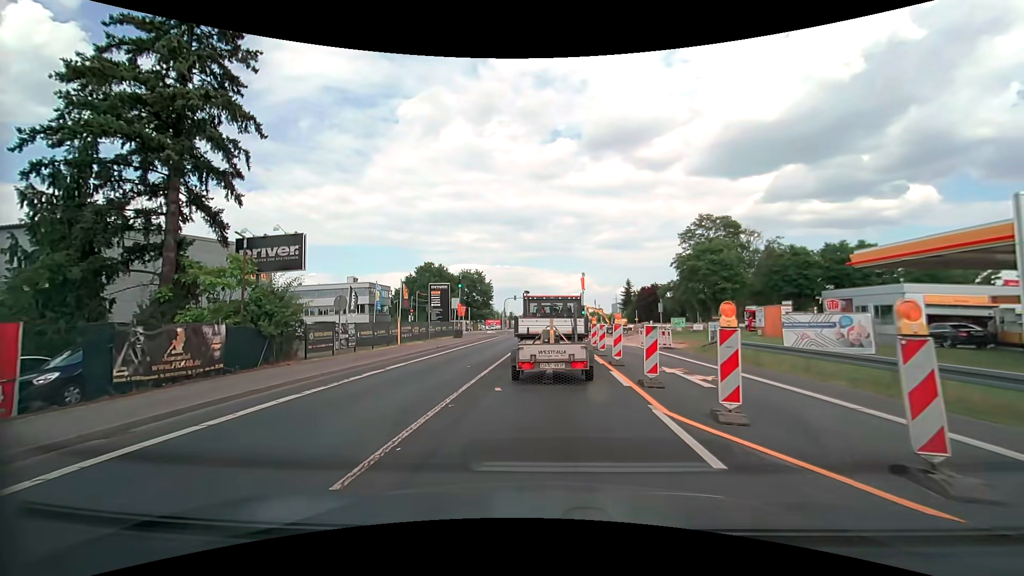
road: secondary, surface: asphalt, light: Day
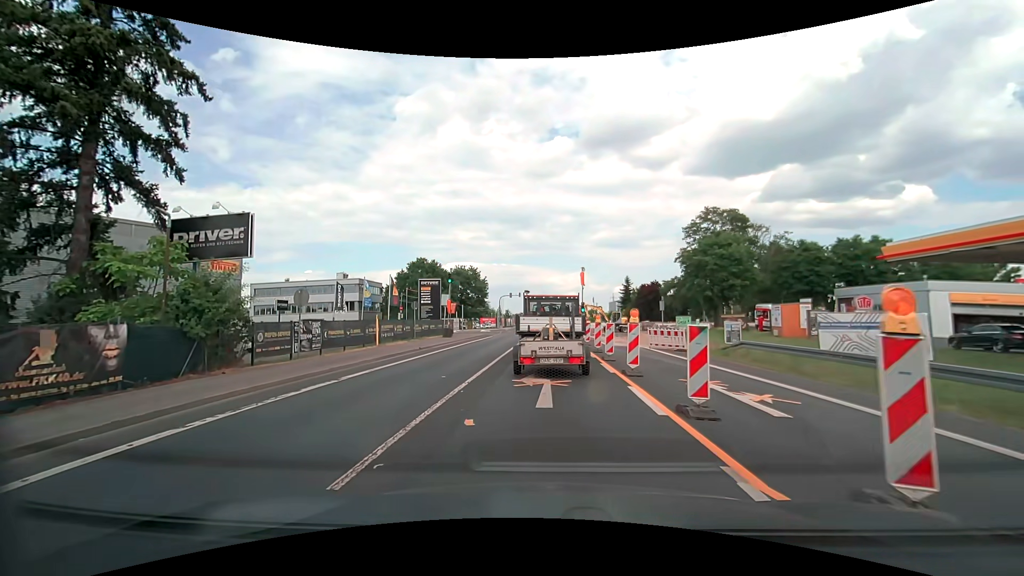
(0.0, +3.5) m; 0°
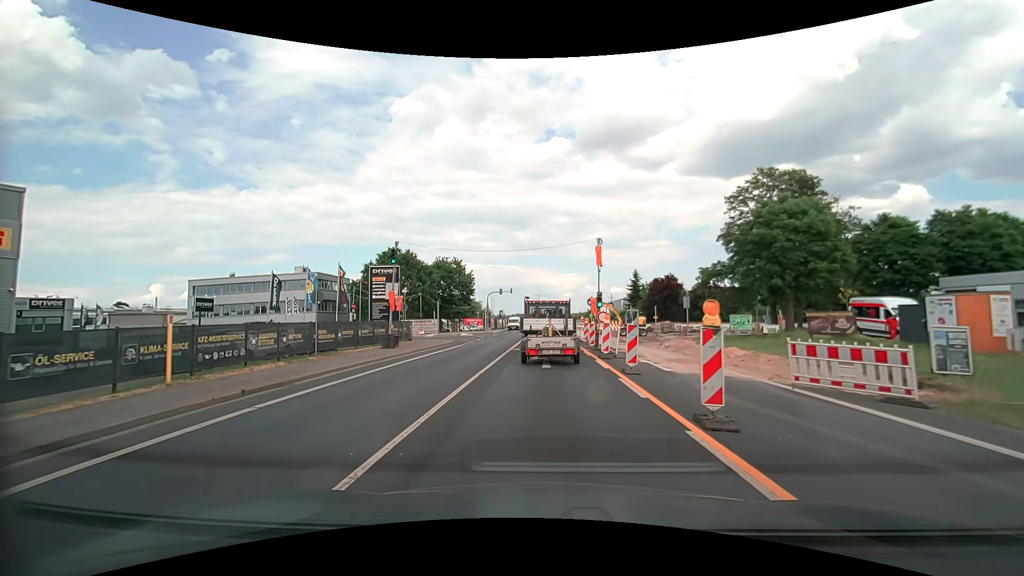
(+0.1, +15.7) m; +1°
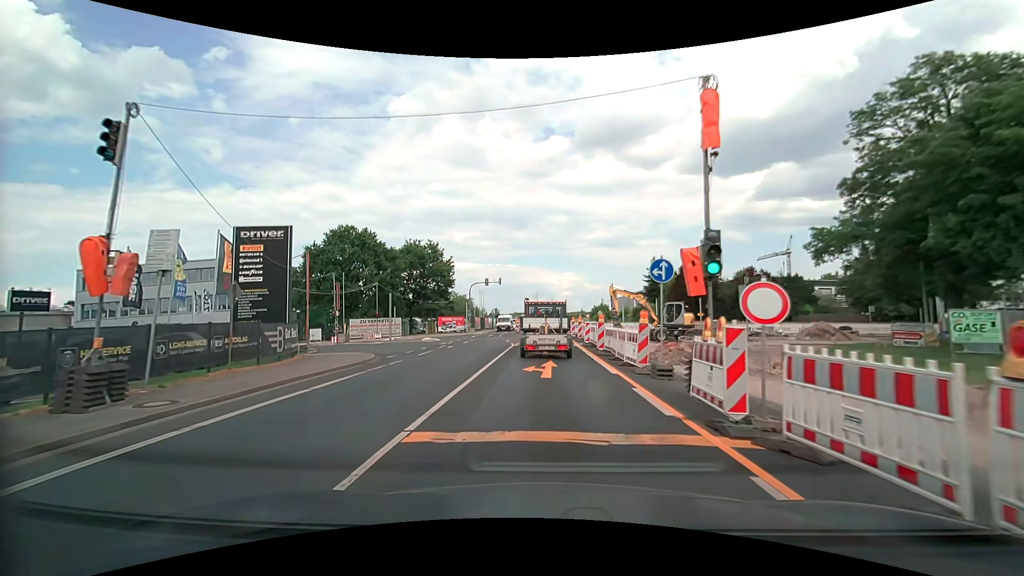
(0.0, +19.0) m; 0°
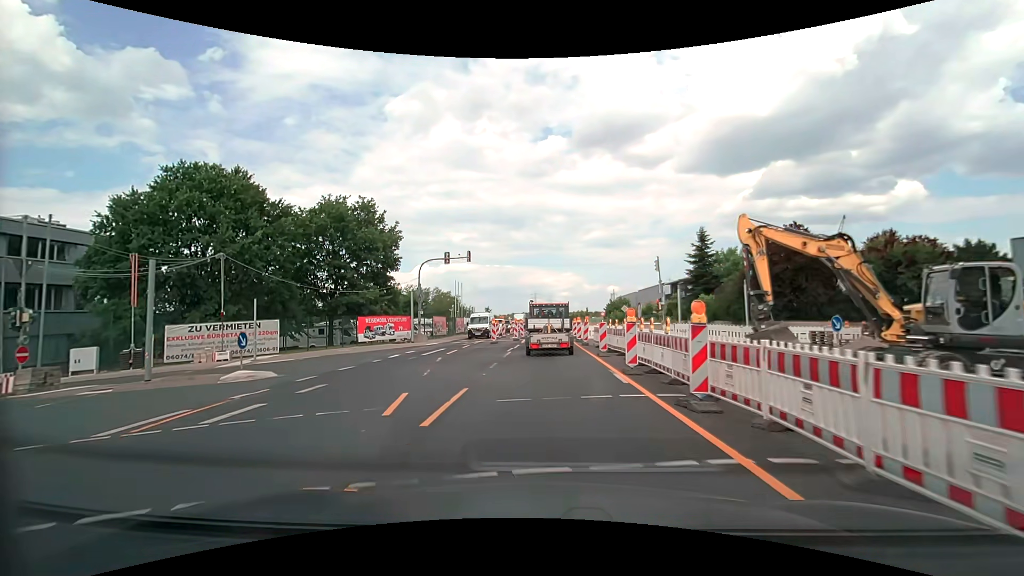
(+0.2, +26.6) m; 0°
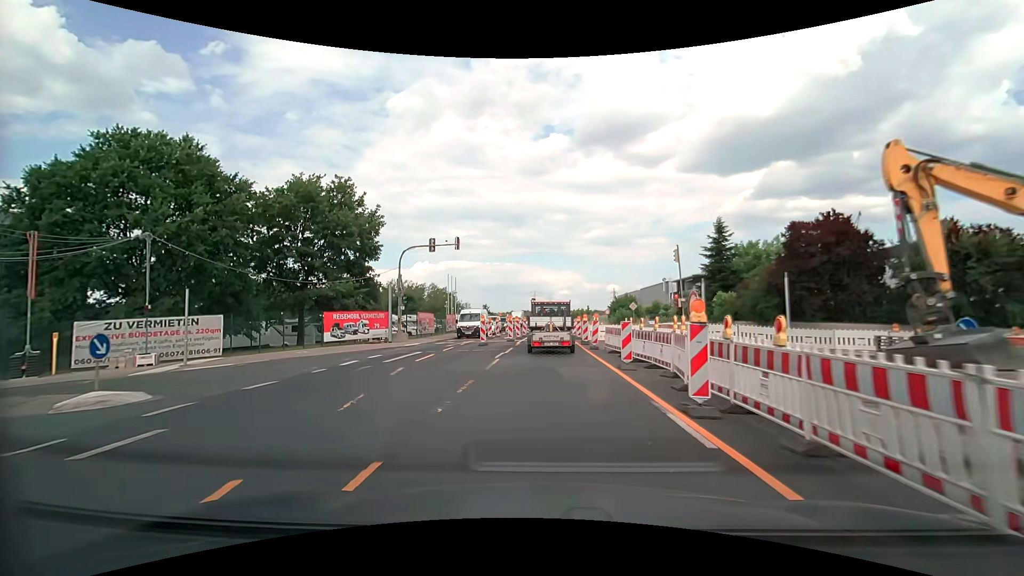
(0.0, +5.5) m; 0°
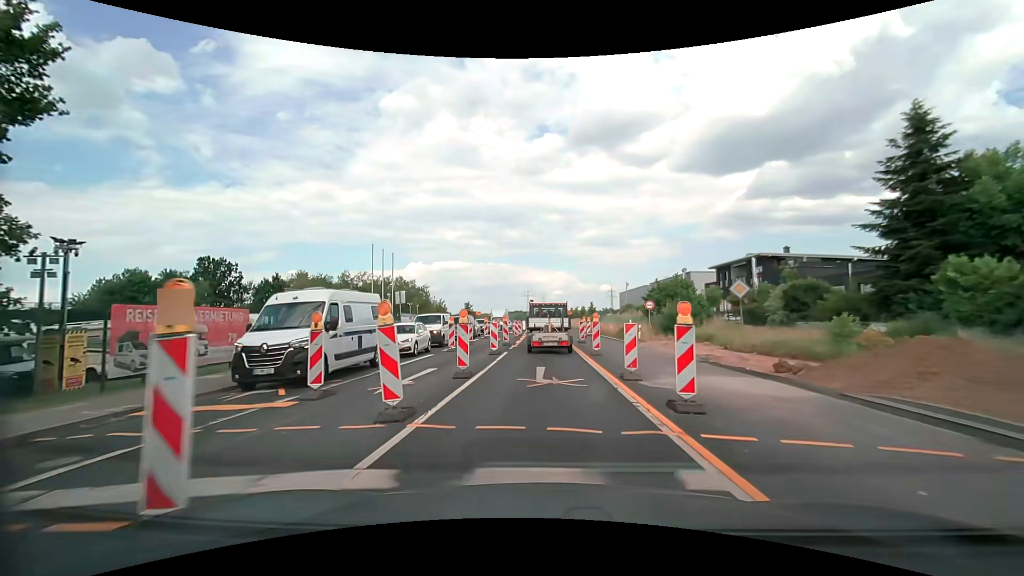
(+0.3, +28.7) m; +1°
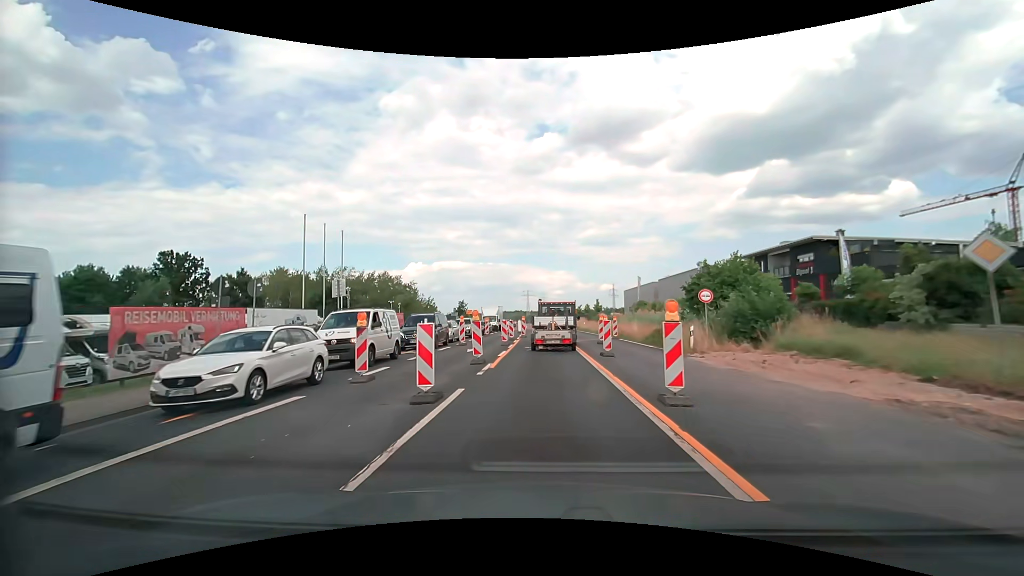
(0.0, +11.9) m; 0°
(0, +10) (0, +20) (+1, +30) (+2, +40) (+2, +50) (+2, +60) (+2, +70) (+1, +80) (0, +90) (0, +100) m
